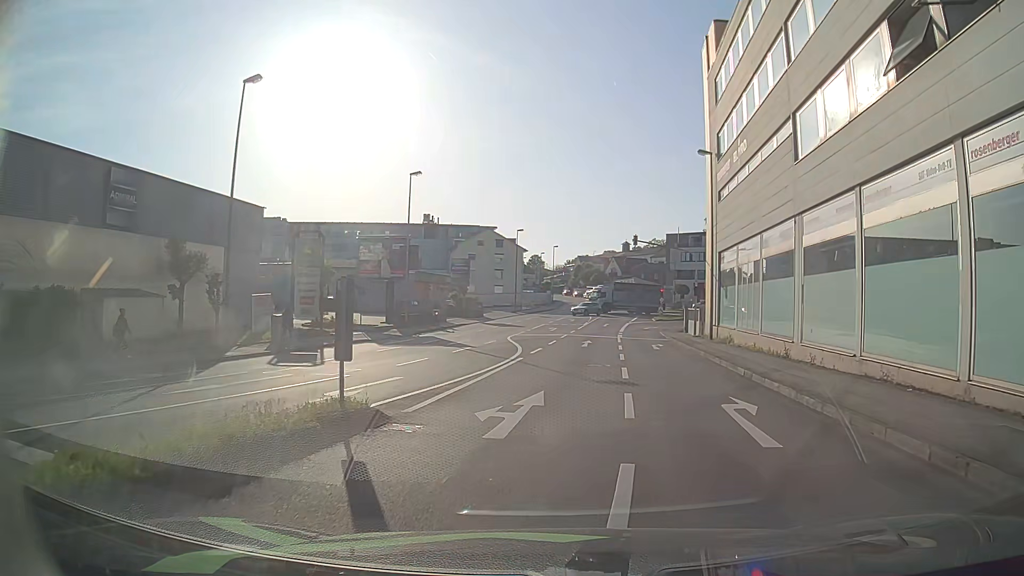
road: tertiary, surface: asphalt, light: Day
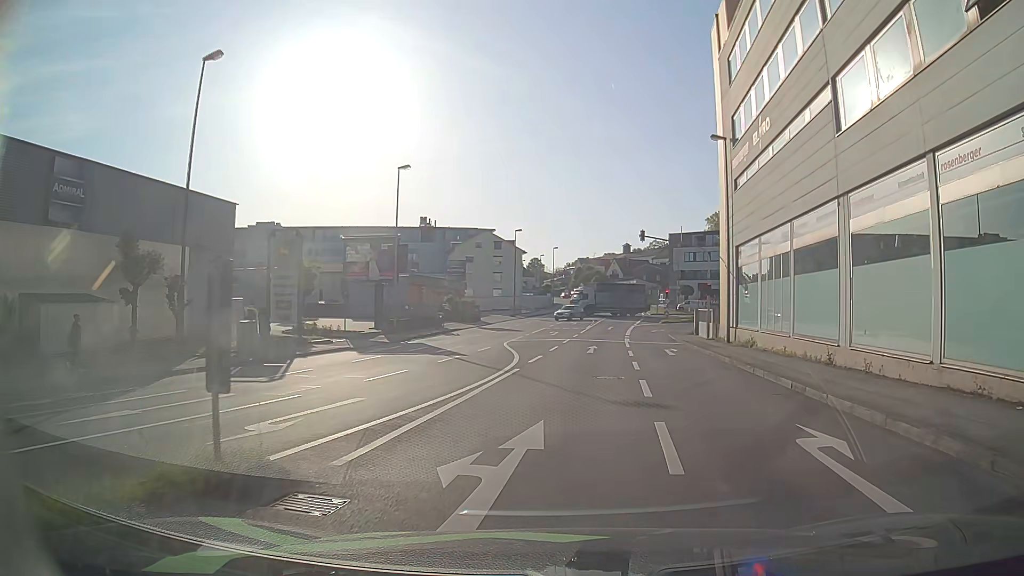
(0.0, +3.4) m; 0°
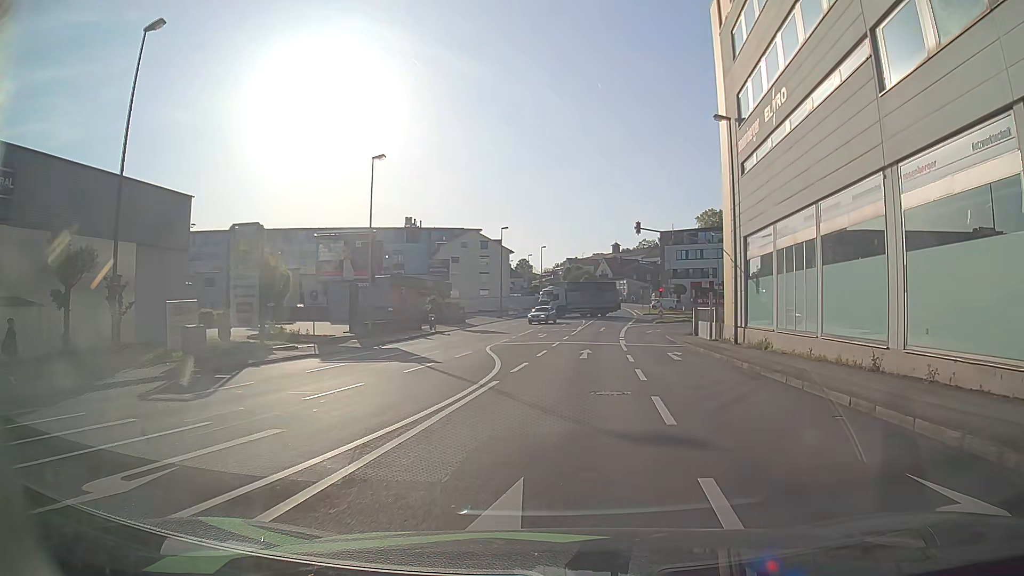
(+0.1, +3.3) m; +1°
